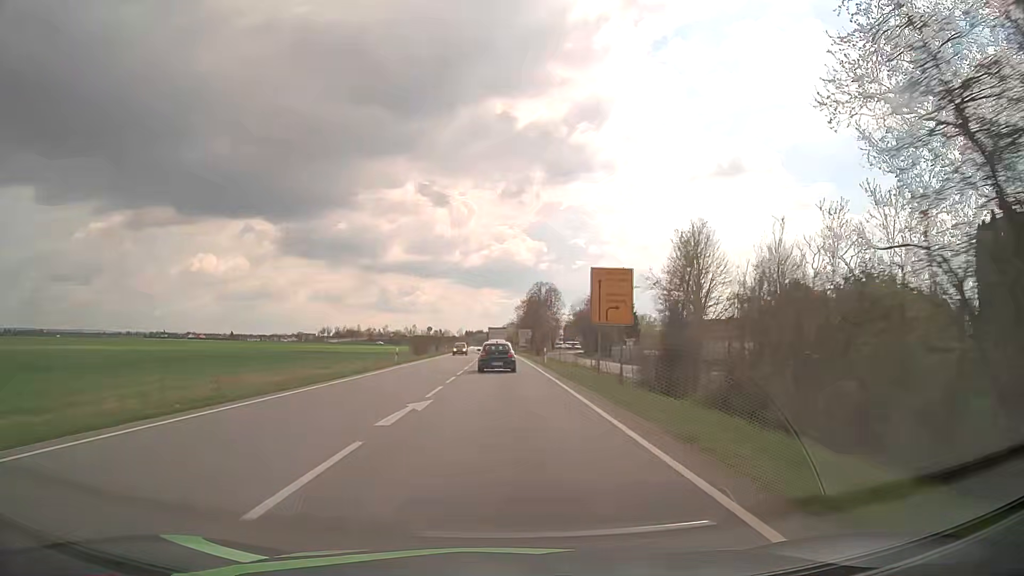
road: primary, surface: asphalt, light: Day
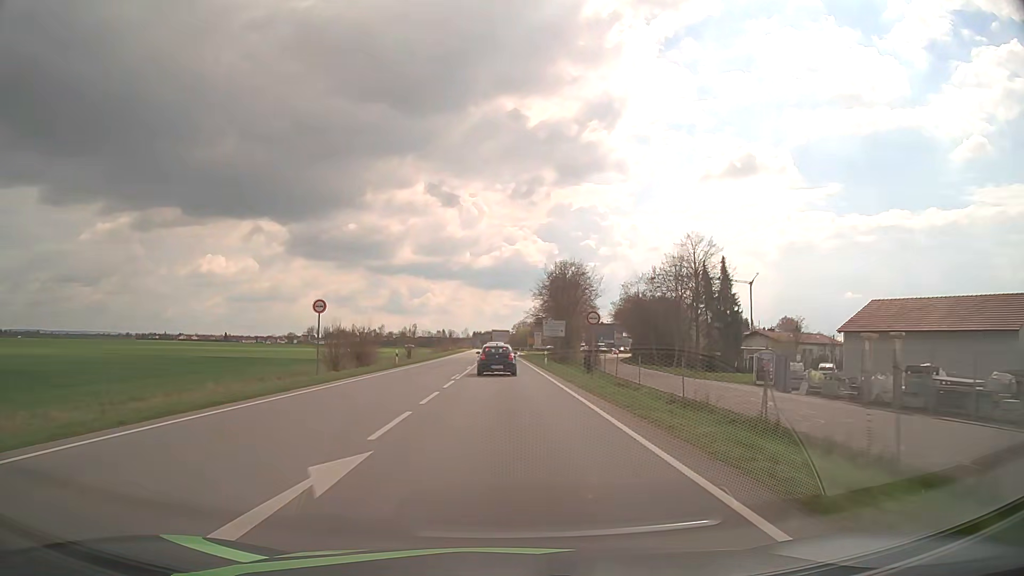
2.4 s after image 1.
(-0.4, +49.4) m; -1°
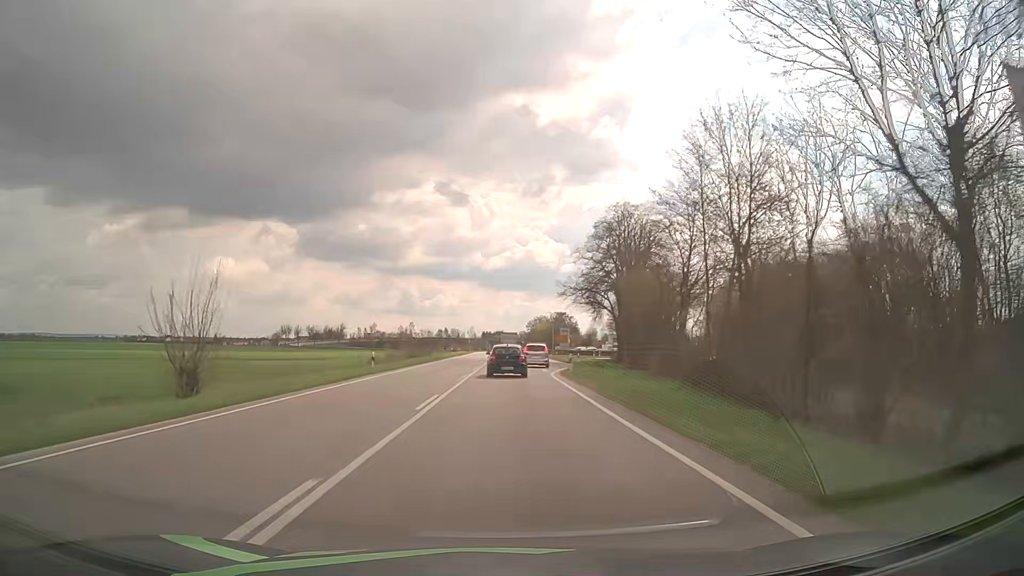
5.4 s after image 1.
(-0.5, +60.7) m; -1°
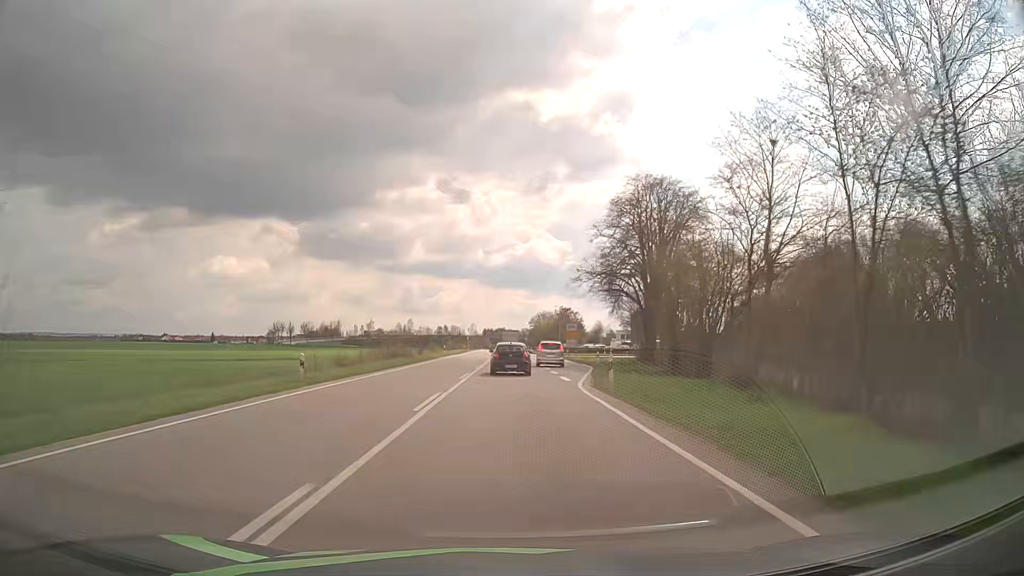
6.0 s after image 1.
(0.0, +12.3) m; 0°
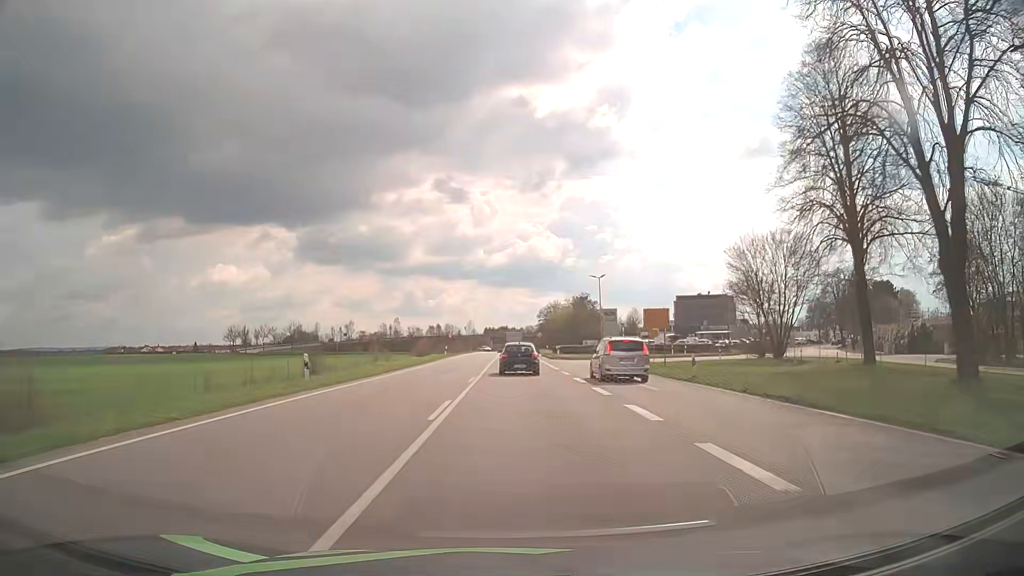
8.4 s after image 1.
(-0.2, +49.7) m; 0°
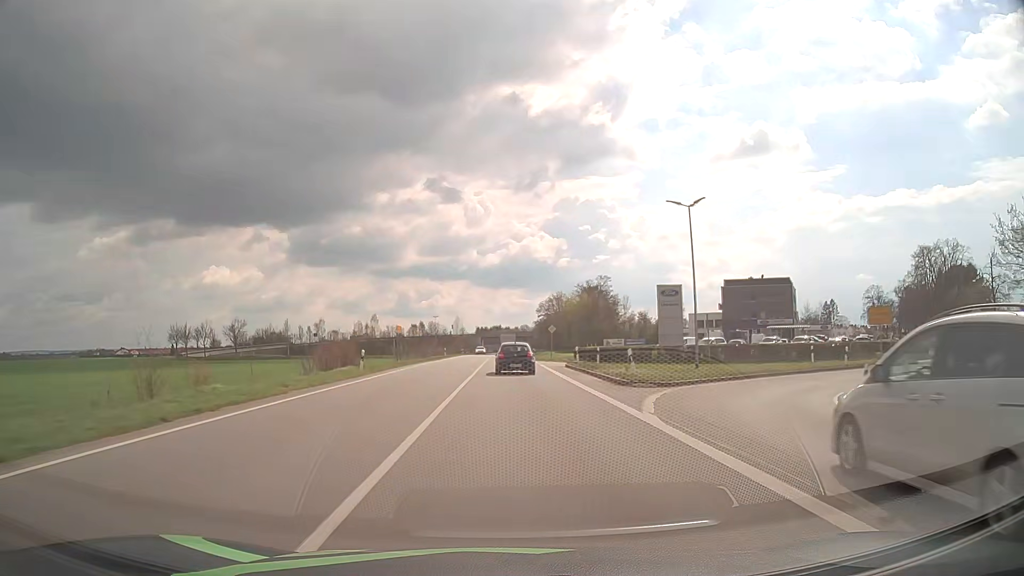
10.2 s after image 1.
(+0.2, +37.9) m; +1°
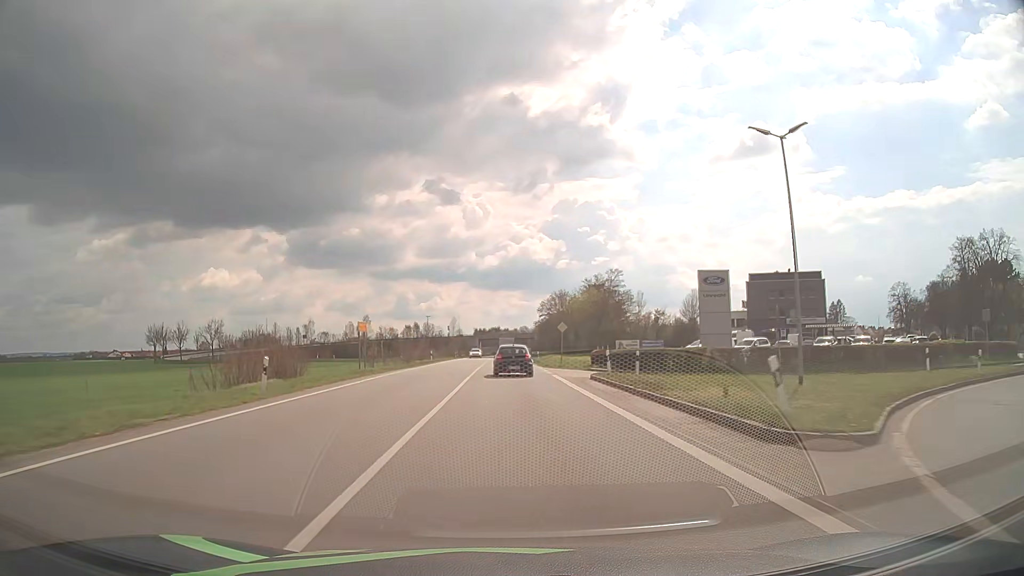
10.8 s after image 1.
(0.0, +12.7) m; 0°
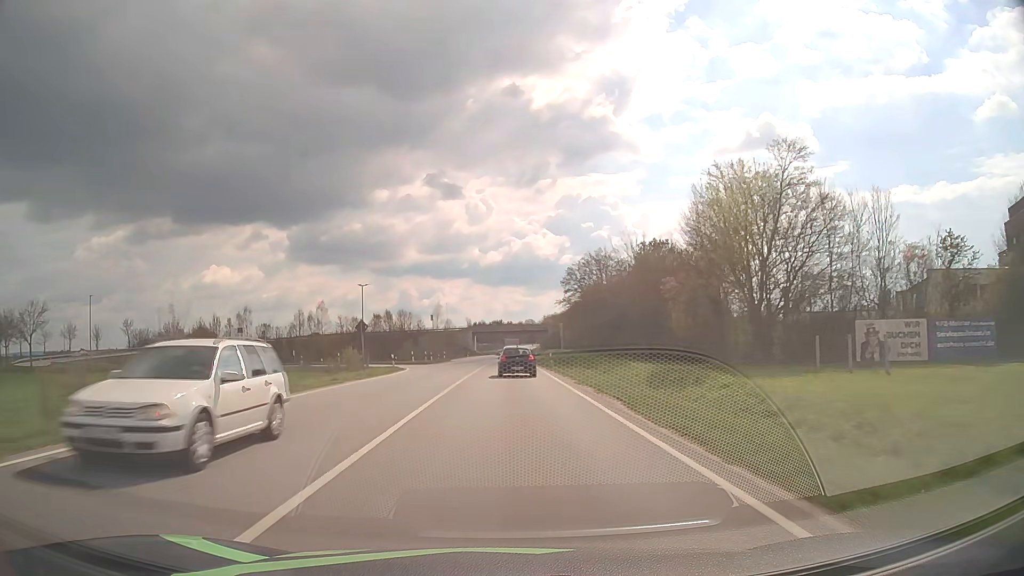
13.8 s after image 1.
(-0.1, +64.2) m; 0°
(0, +10) (0, +20) (0, +30) (0, +40) (0, +50) (0, +60) (0, +70) (0, +80) (0, +90) (0, +100) m
